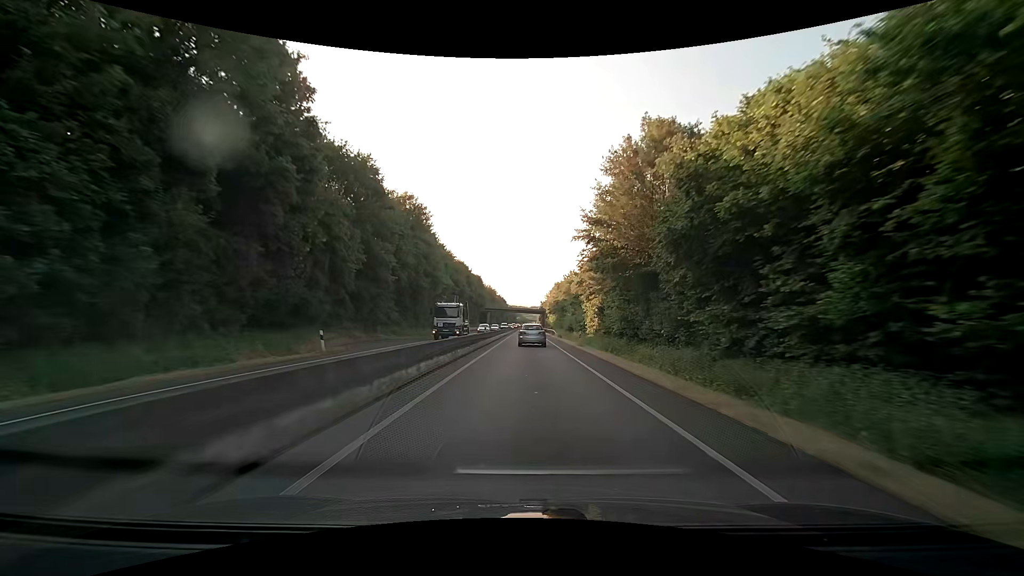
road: trunk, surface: asphalt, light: Day
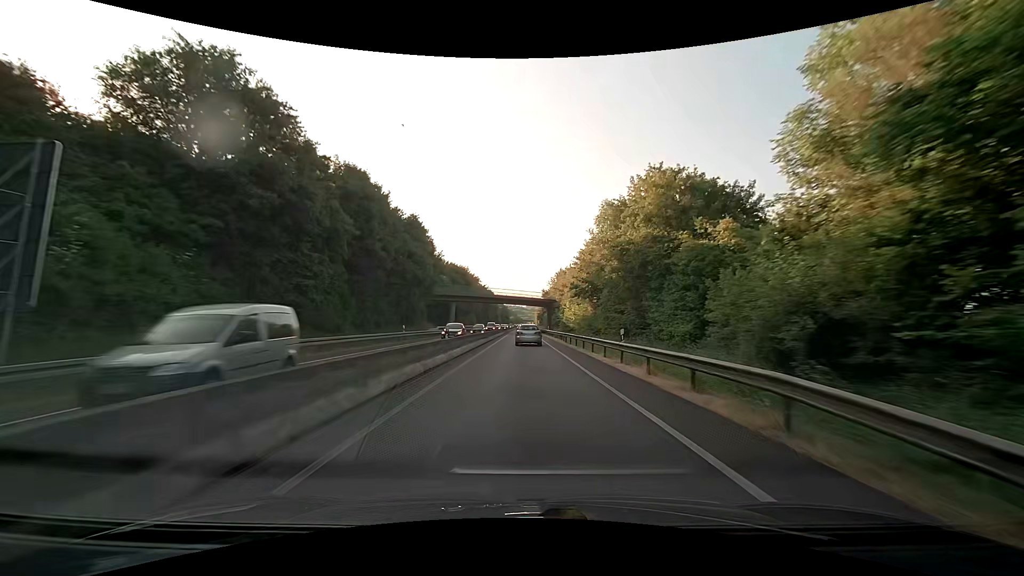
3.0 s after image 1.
(+0.2, +63.4) m; 0°
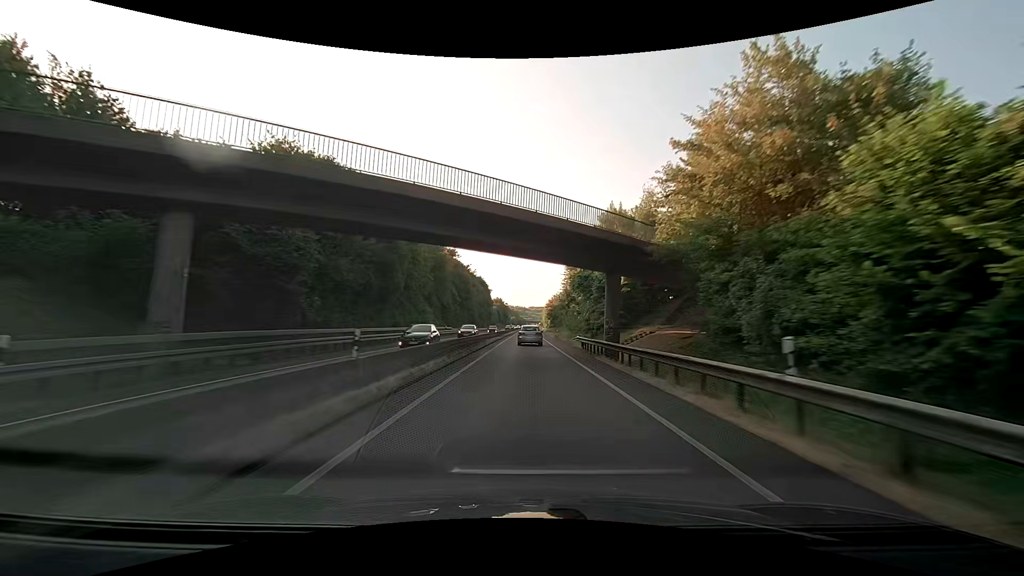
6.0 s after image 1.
(-0.3, +64.4) m; 0°
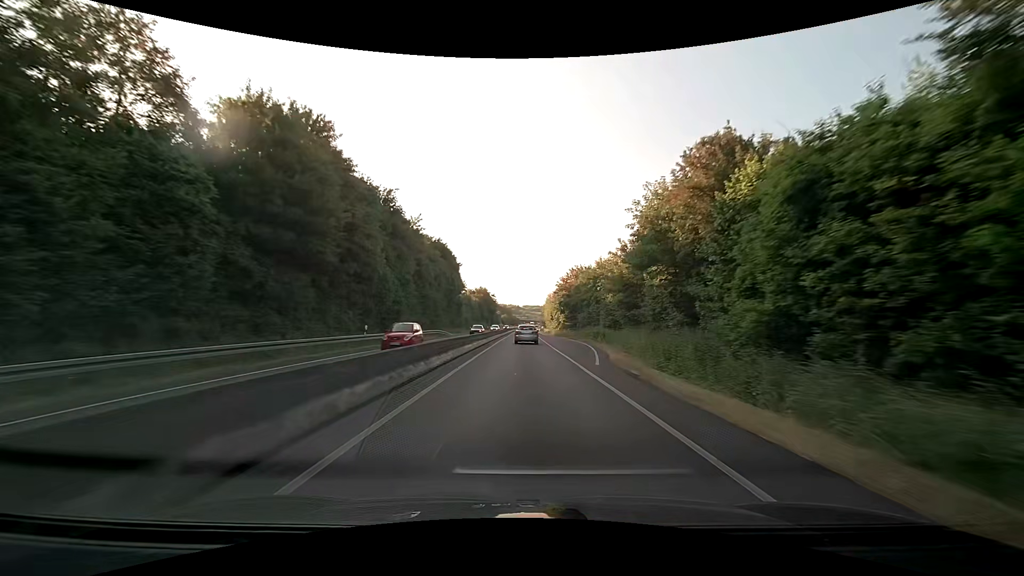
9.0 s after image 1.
(+0.1, +66.8) m; +1°
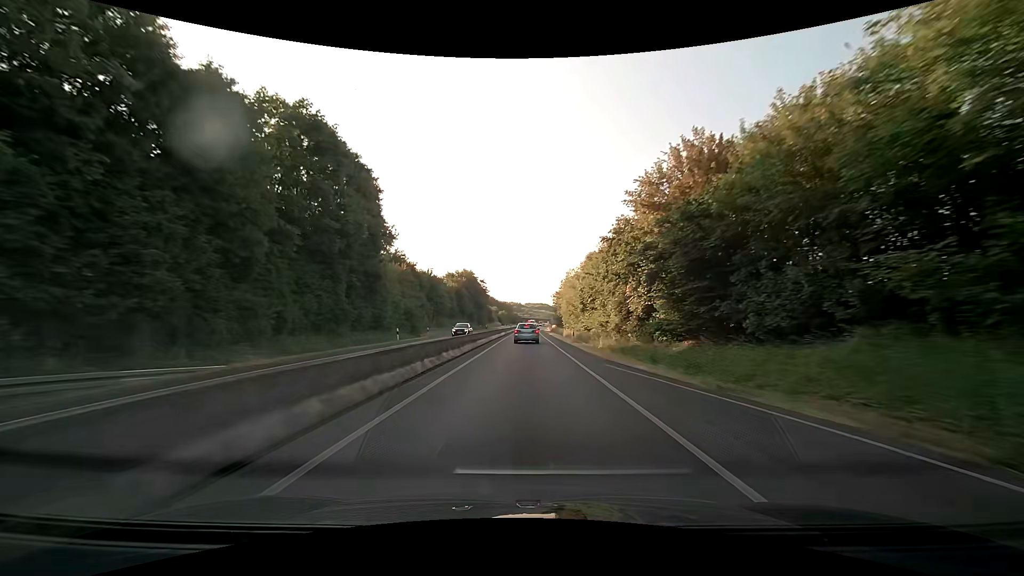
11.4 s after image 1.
(-0.2, +54.6) m; -1°
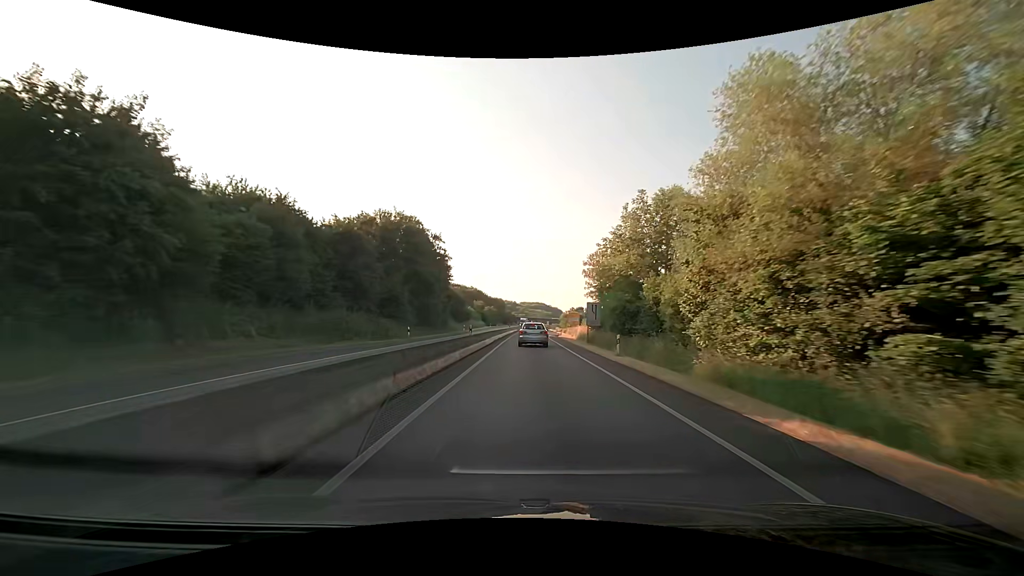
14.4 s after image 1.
(0.0, +64.1) m; 0°
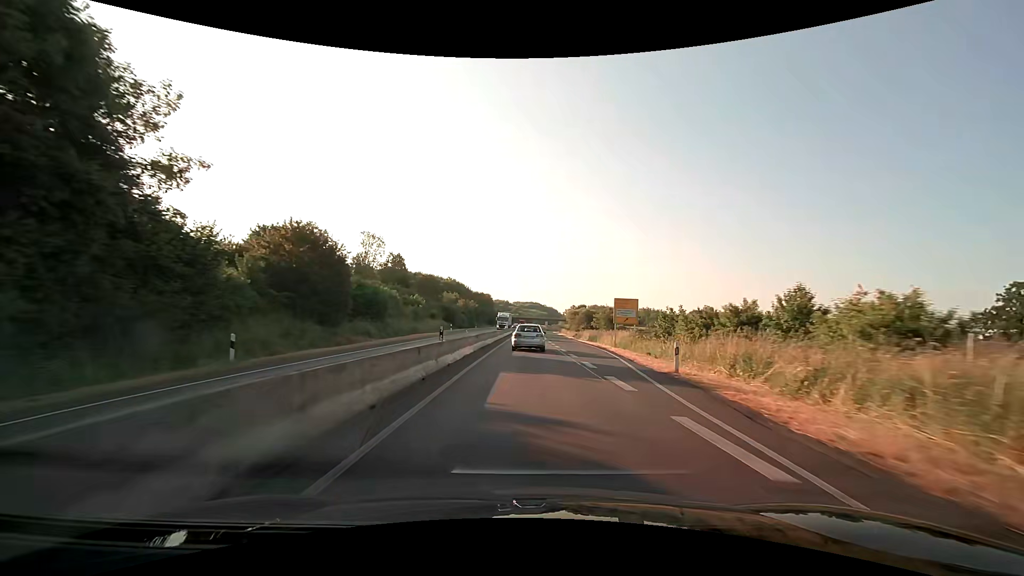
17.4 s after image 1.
(+0.5, +57.7) m; +1°
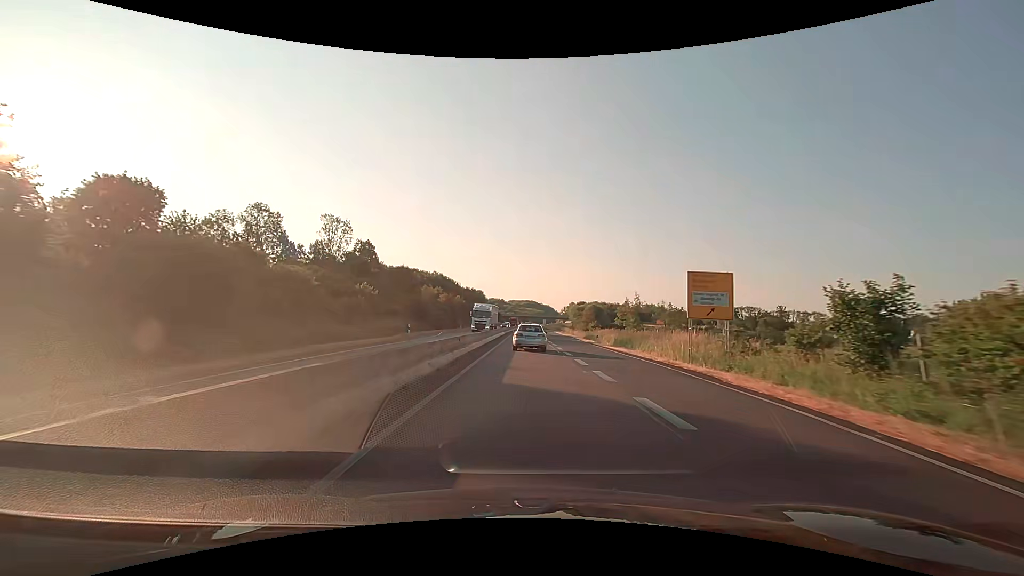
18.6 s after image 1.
(+0.1, +21.9) m; +1°
(0, +10) (0, +20) (0, +30) (0, +40) (0, +50) (+1, +60) (+1, +70) (+1, +80) (+1, +90) (+1, +100) m
